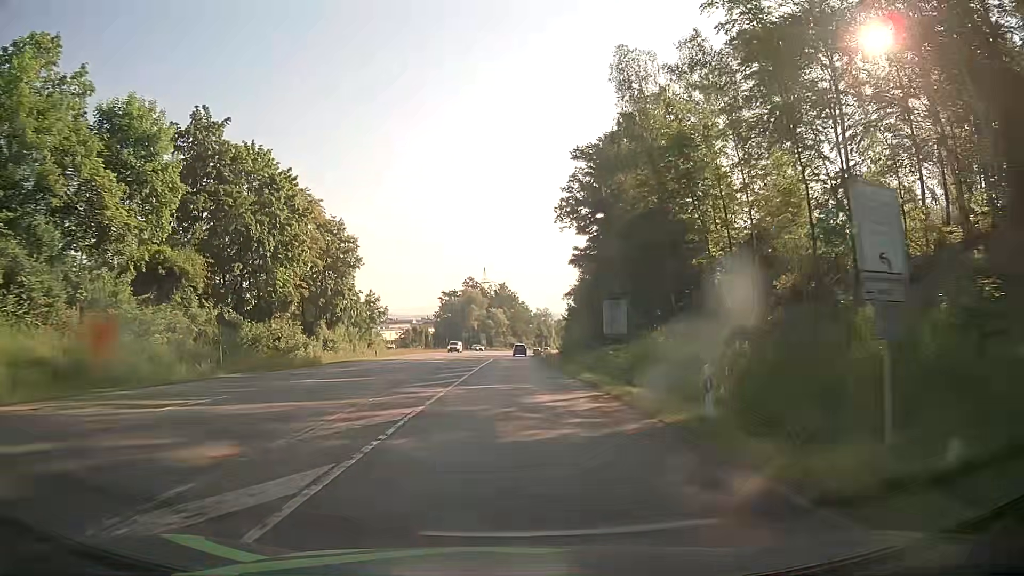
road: secondary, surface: asphalt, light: Day
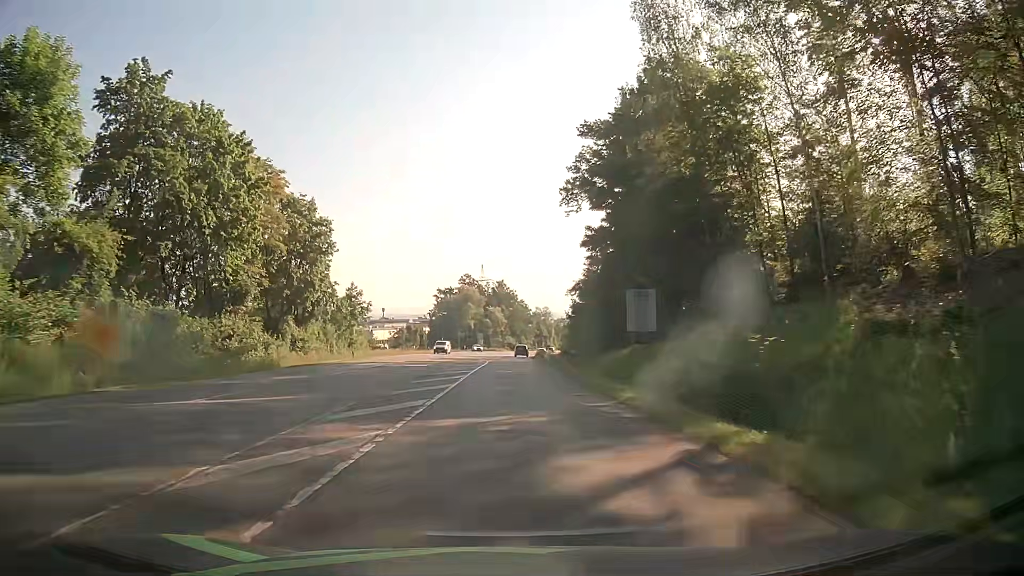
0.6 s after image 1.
(0.0, +9.2) m; 0°
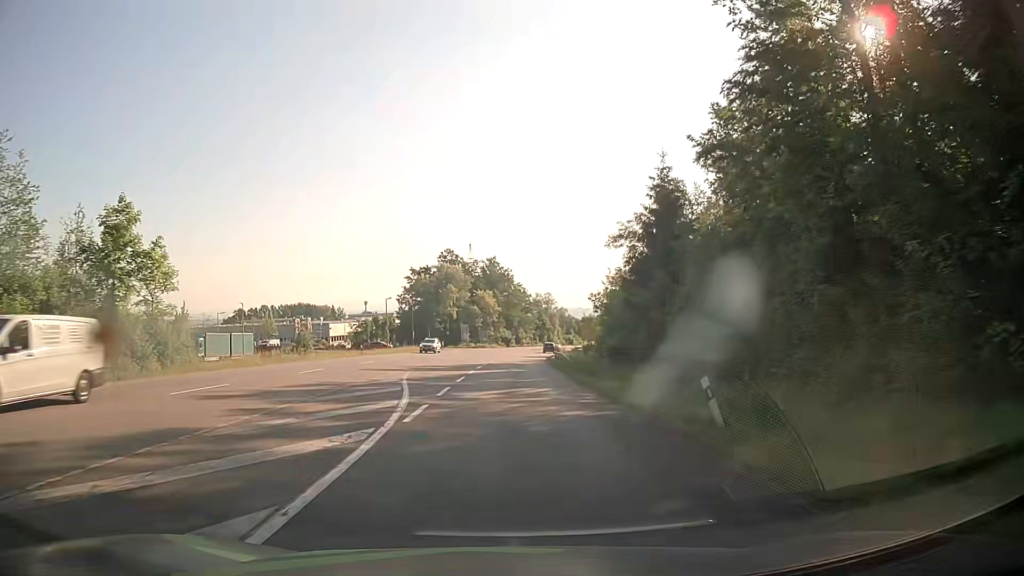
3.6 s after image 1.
(+0.3, +45.9) m; +1°
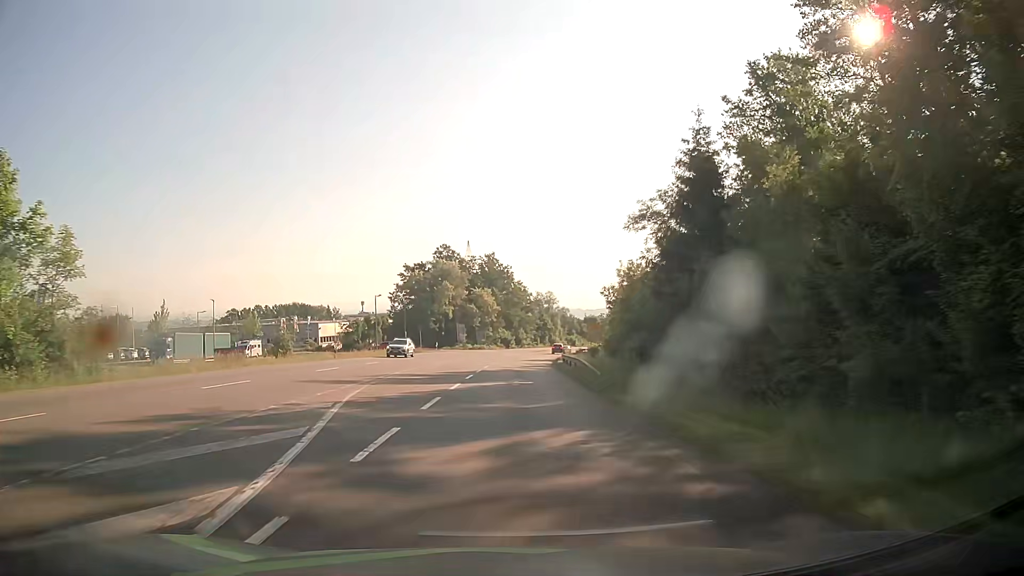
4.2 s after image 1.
(0.0, +9.2) m; 0°
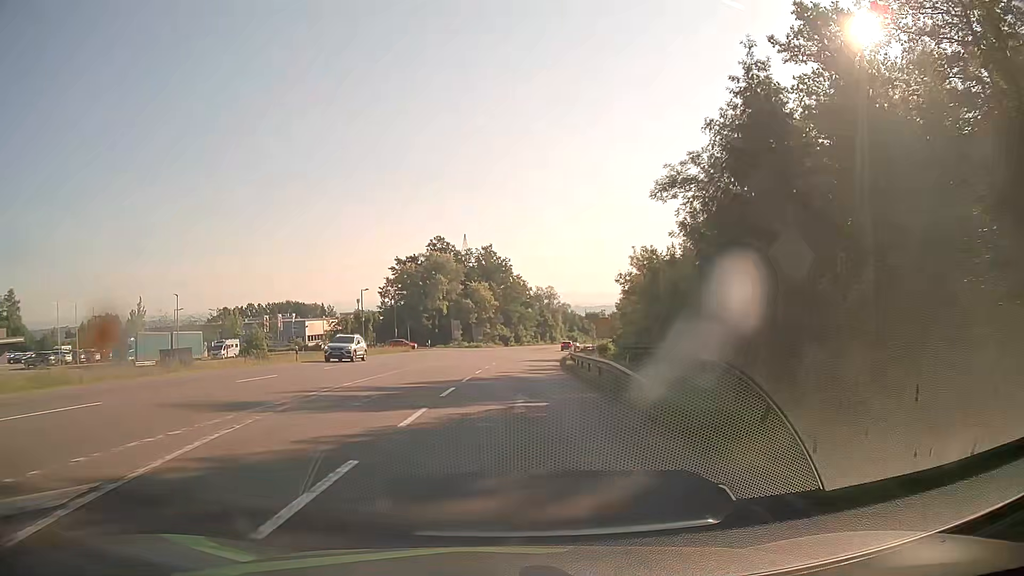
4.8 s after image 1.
(0.0, +9.2) m; 0°
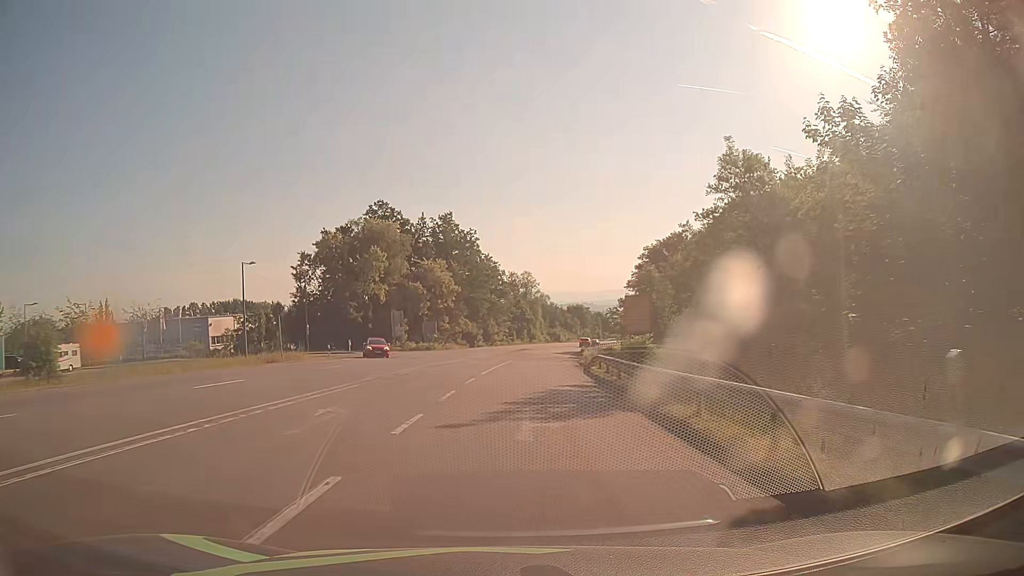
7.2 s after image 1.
(+0.6, +36.6) m; +2°
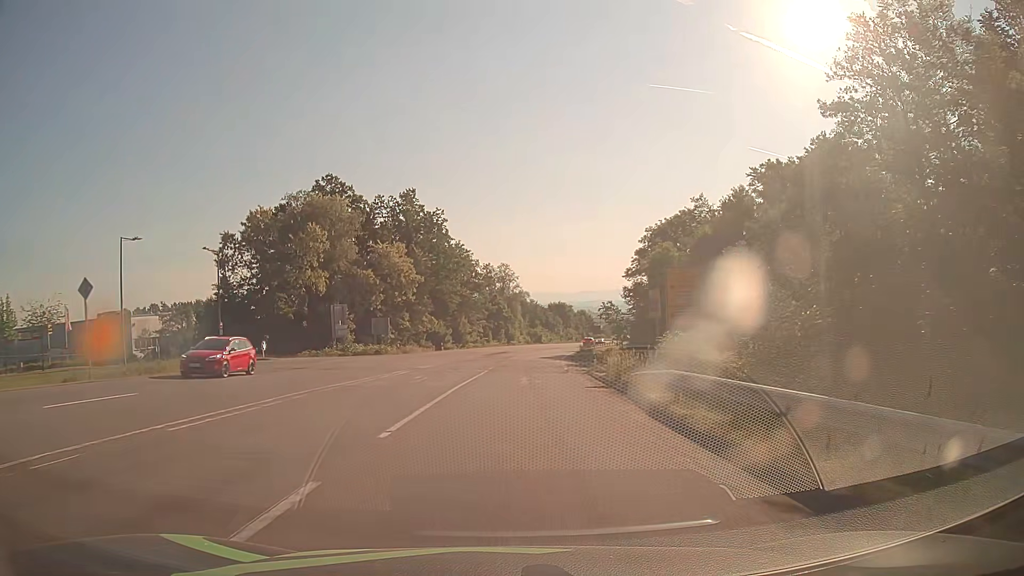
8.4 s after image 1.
(+0.4, +18.3) m; +2°
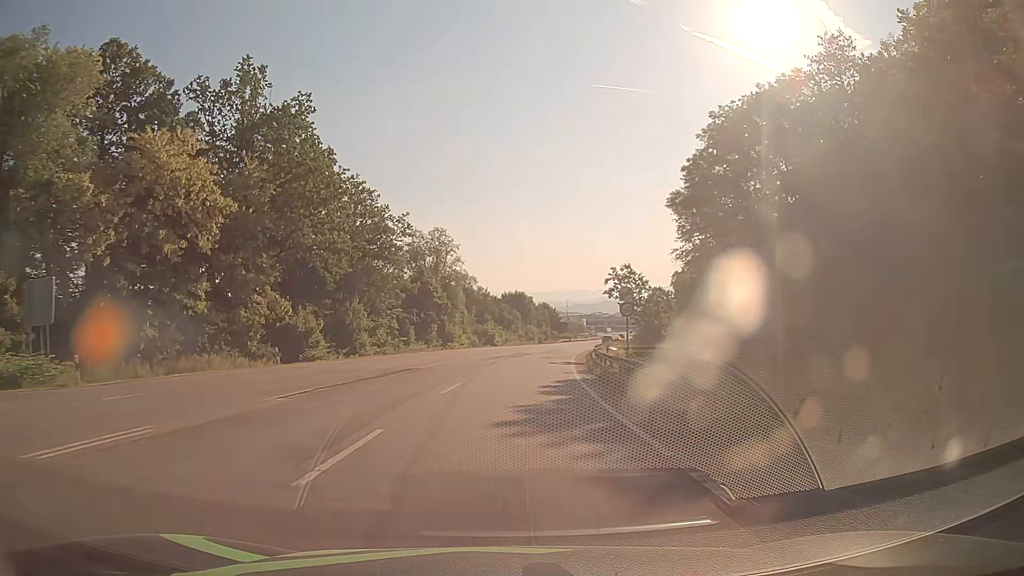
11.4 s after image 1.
(+1.8, +45.5) m; +4°
(0, +10) (0, +20) (+1, +30) (+2, +40) (+3, +50) (+4, +60) (+6, +70) (+7, +80) (+9, +89) (+11, +99) m
